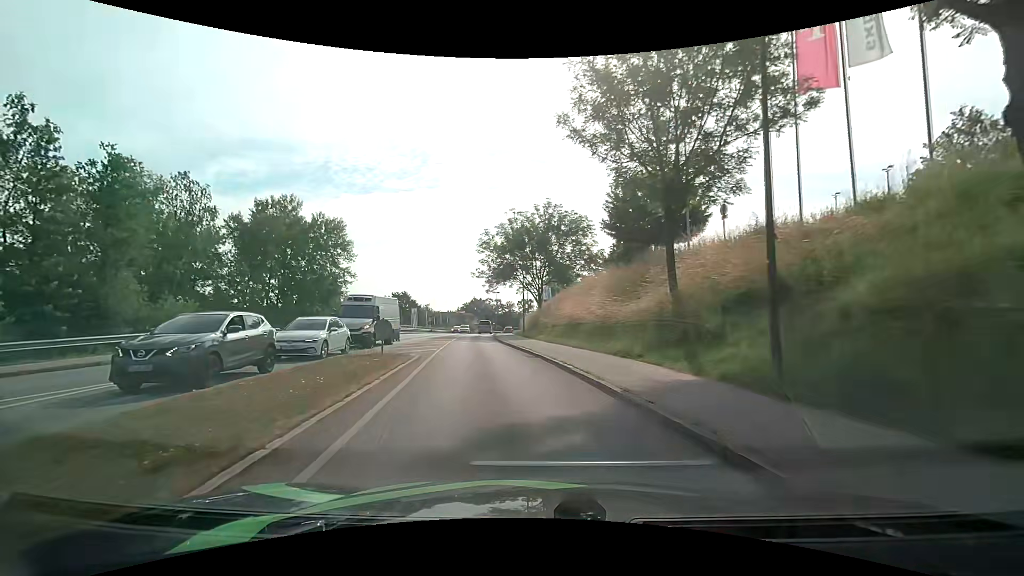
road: tertiary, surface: asphalt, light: Day
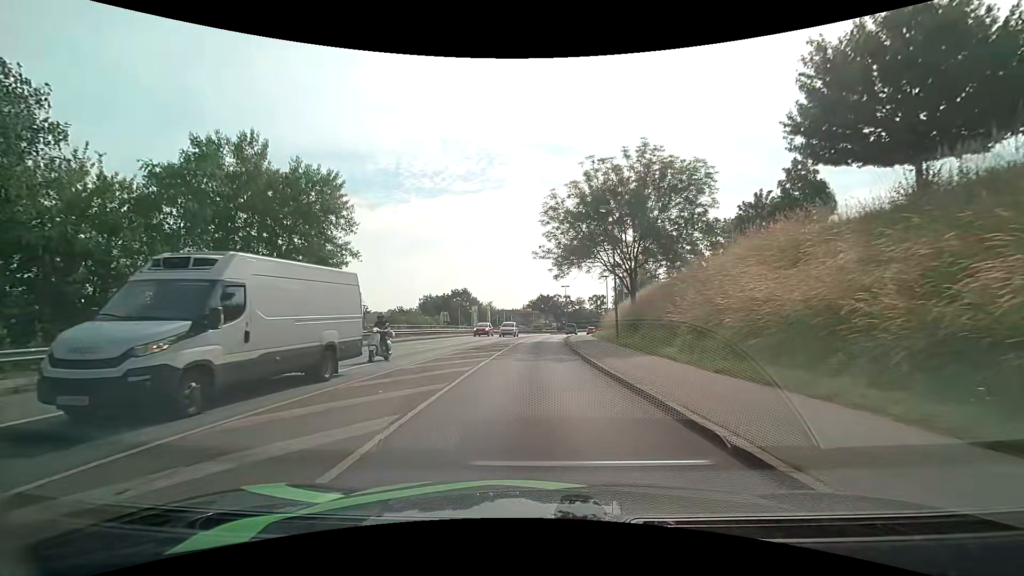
(-1.6, +16.9) m; -8°
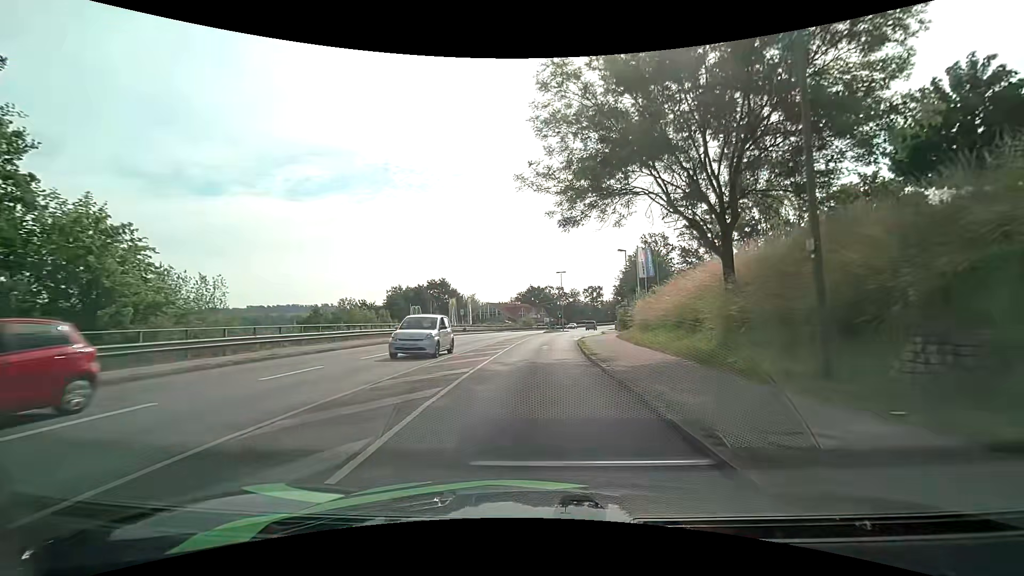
(0.0, +21.0) m; +1°
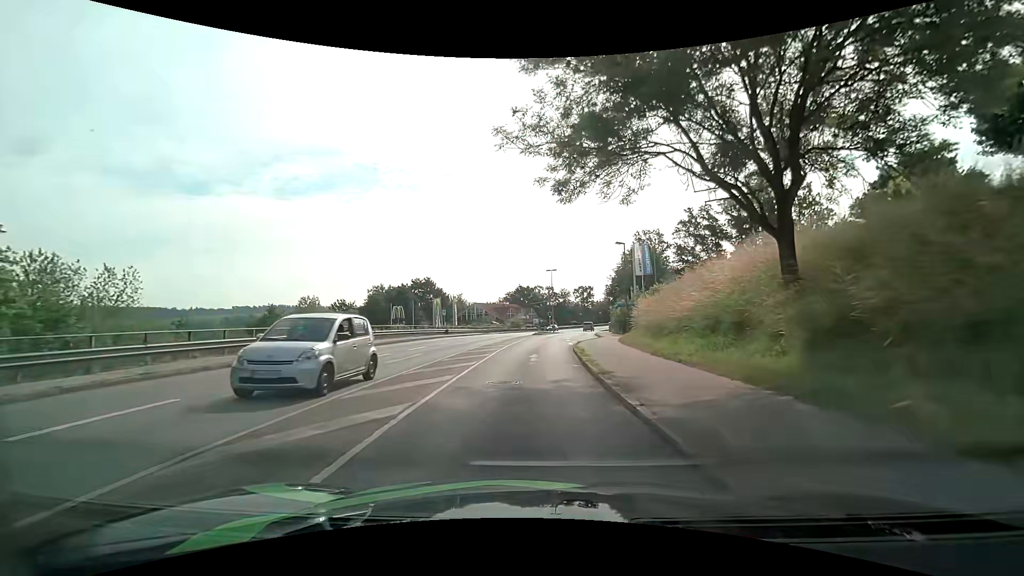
(+0.1, +5.3) m; +2°
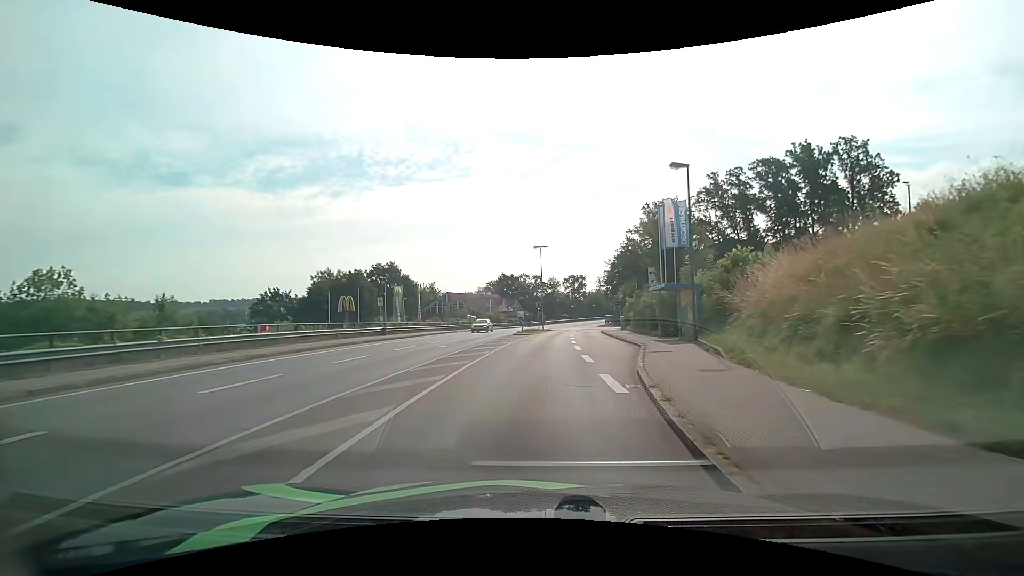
(0.0, +20.5) m; +2°
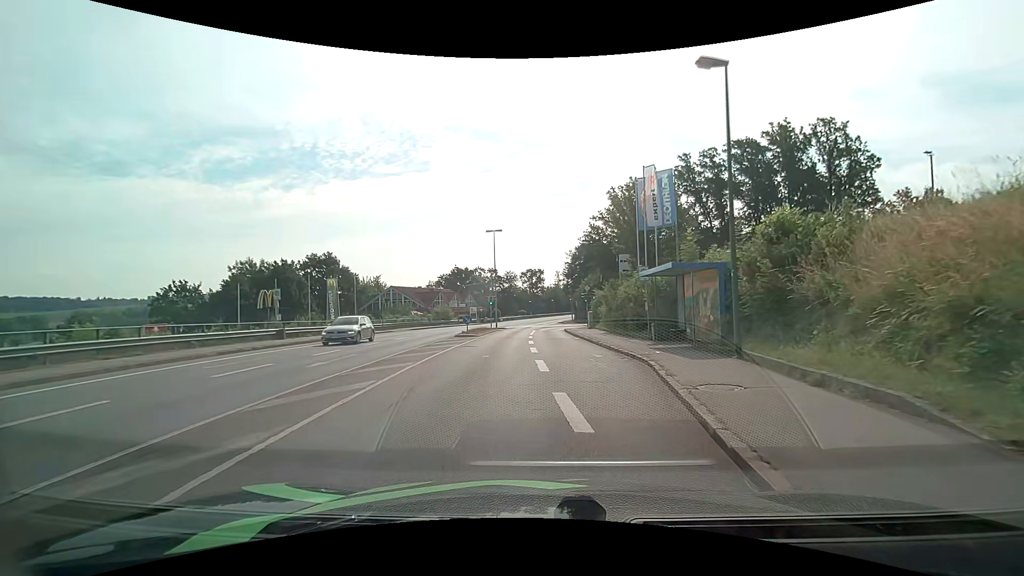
(+0.3, +9.2) m; +4°
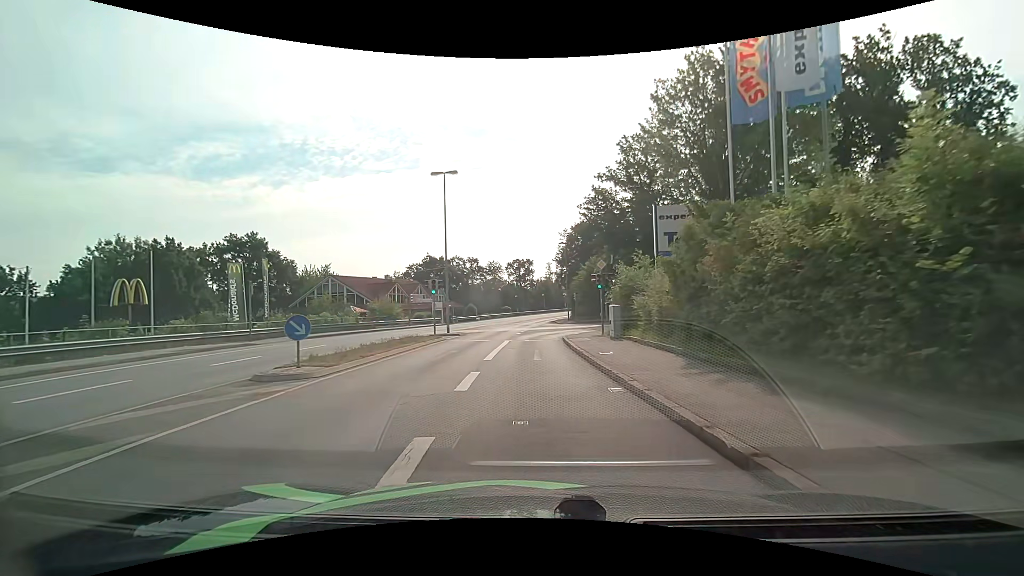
(+0.8, +21.0) m; +1°
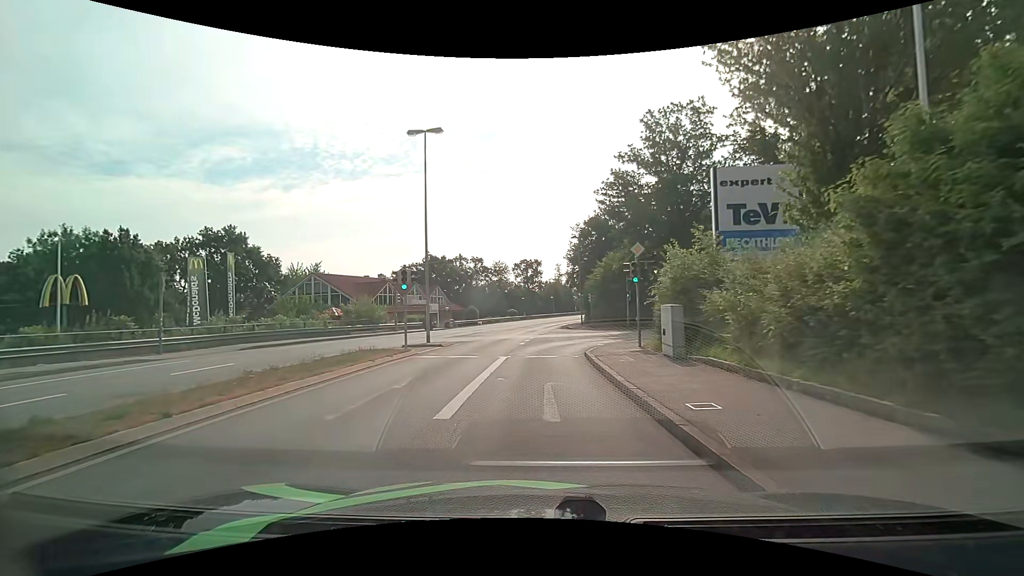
(0.0, +7.8) m; 0°
(0, +10) (0, +20) (+3, +29) (+12, +33) (+22, +34) (+32, +34) (+42, +33) (+52, +33) (+62, +33) (+72, +34) m
